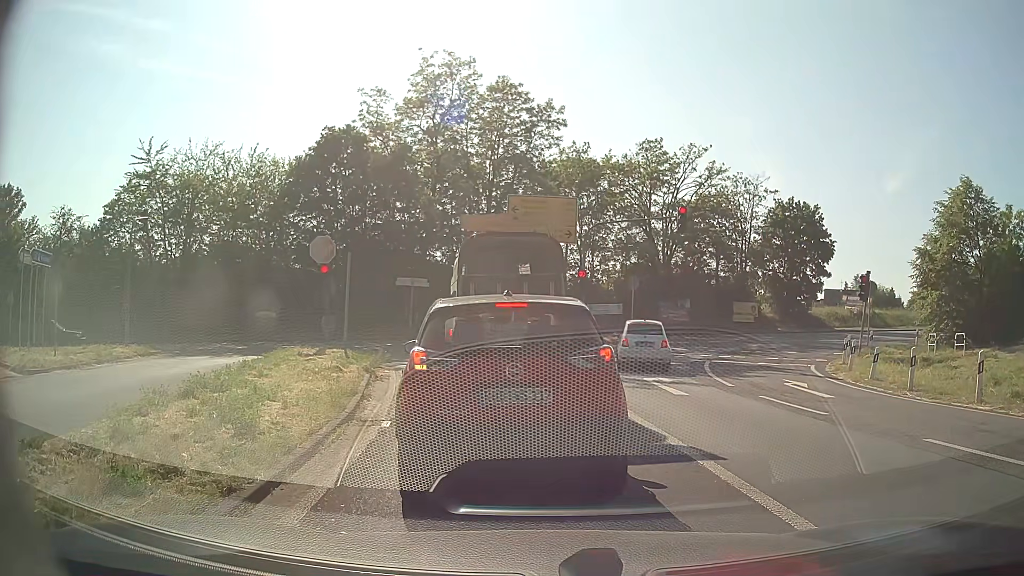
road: motorway_link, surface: asphalt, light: Day
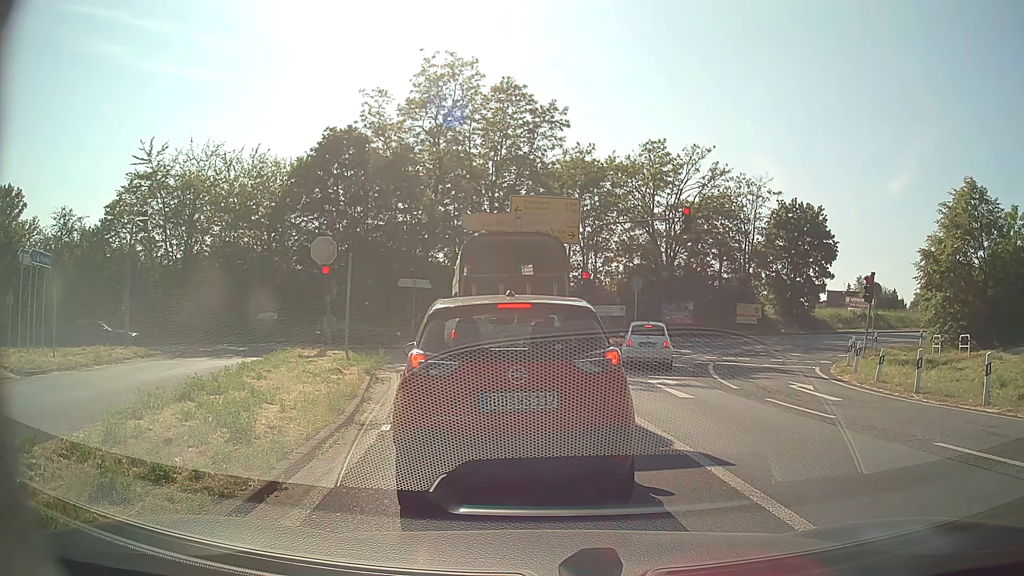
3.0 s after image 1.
(0.0, +0.3) m; 0°
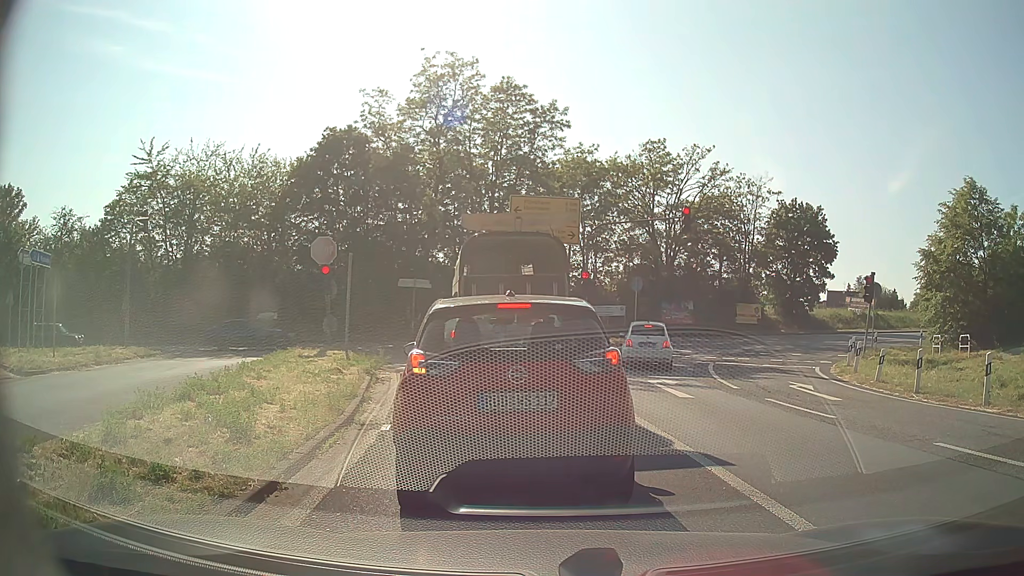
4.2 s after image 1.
(0.0, 0.0) m; 0°
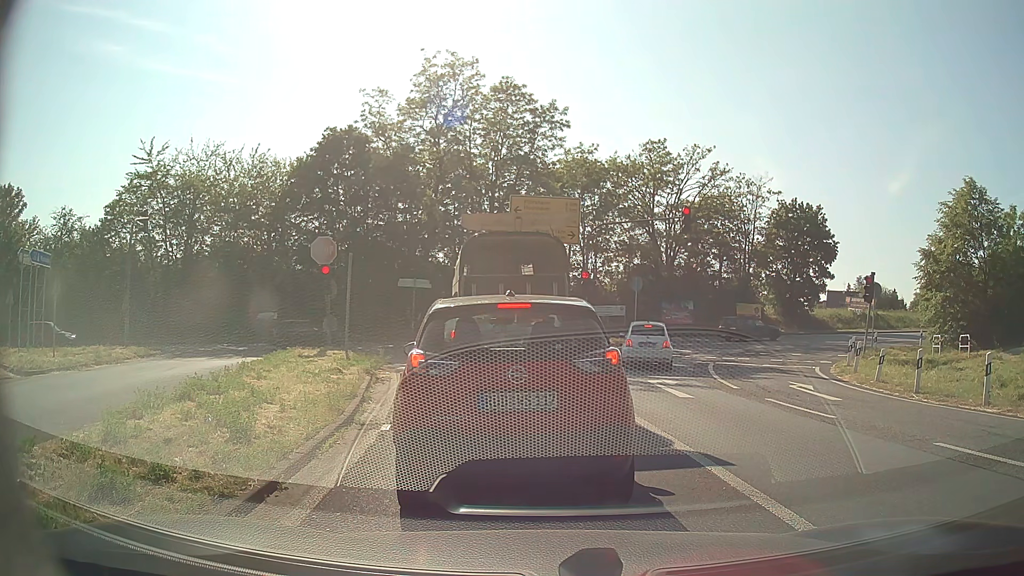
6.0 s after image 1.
(0.0, 0.0) m; 0°
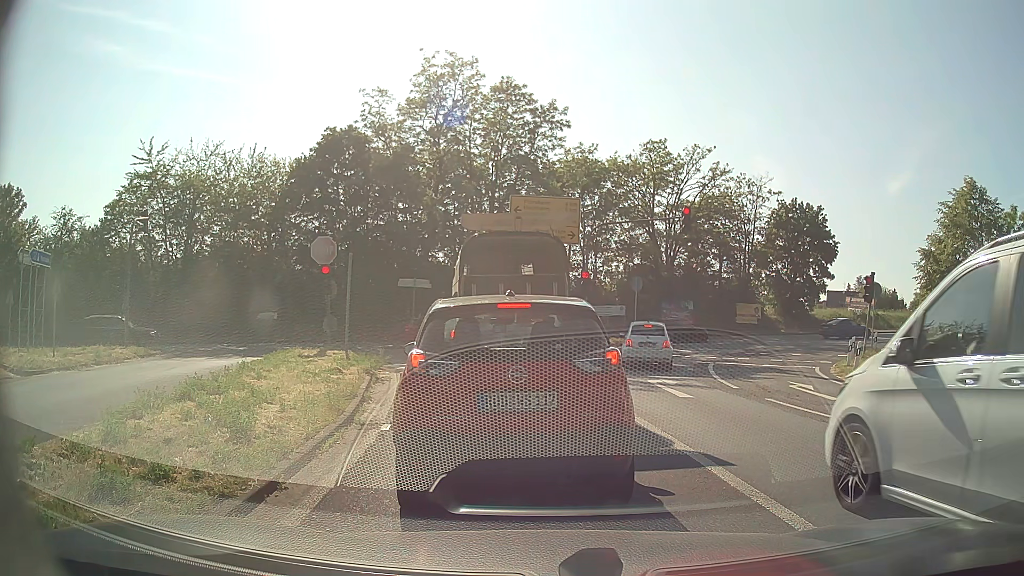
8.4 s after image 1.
(0.0, 0.0) m; 0°
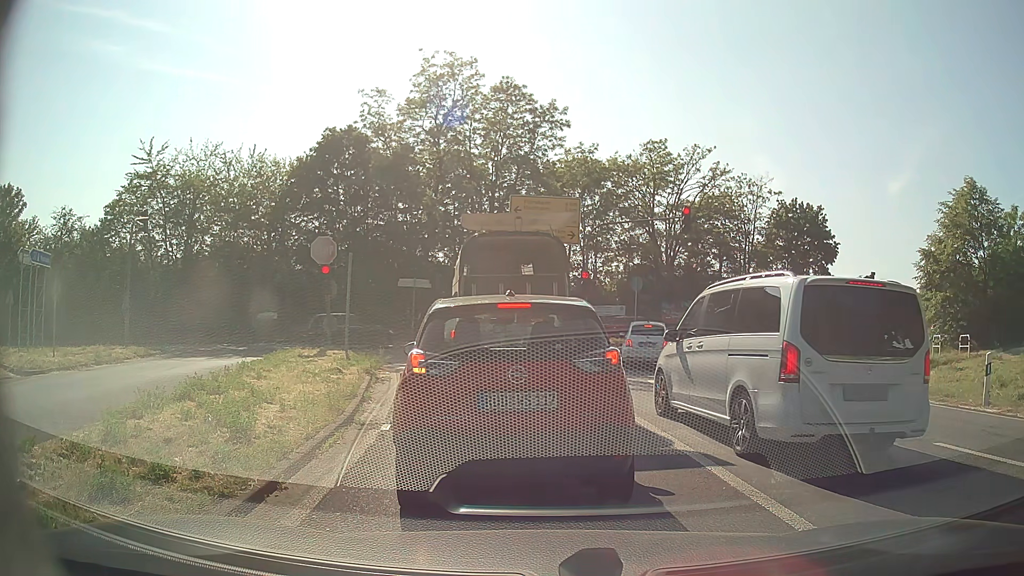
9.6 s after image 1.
(0.0, 0.0) m; 0°
(-1, +10) (-3, +20) (-7, +29) (-15, +34) (-25, +33) (-34, +29) (-43, +25) (-52, +20) (-61, +16) (-70, +11) m
